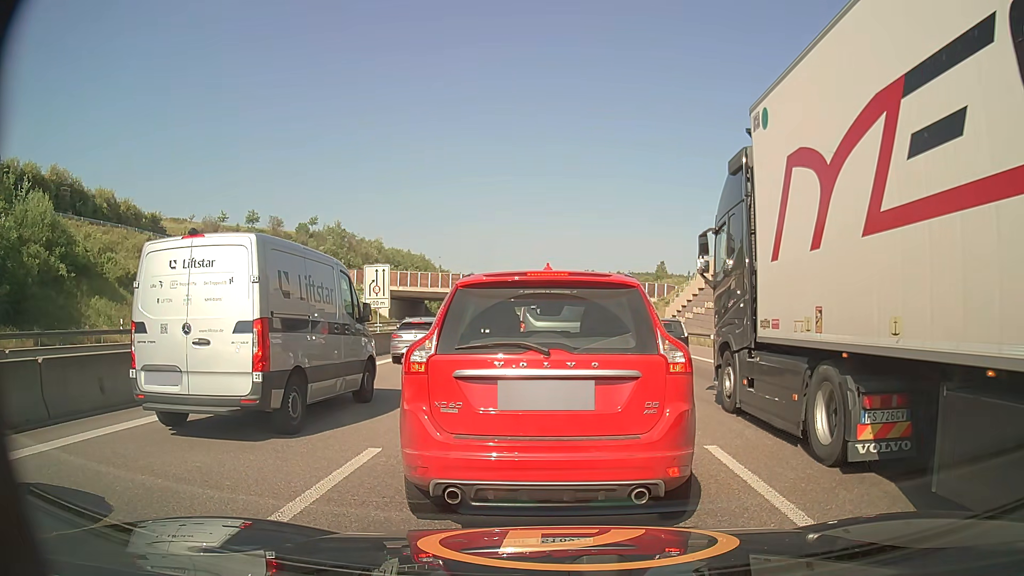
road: motorway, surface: asphalt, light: Day
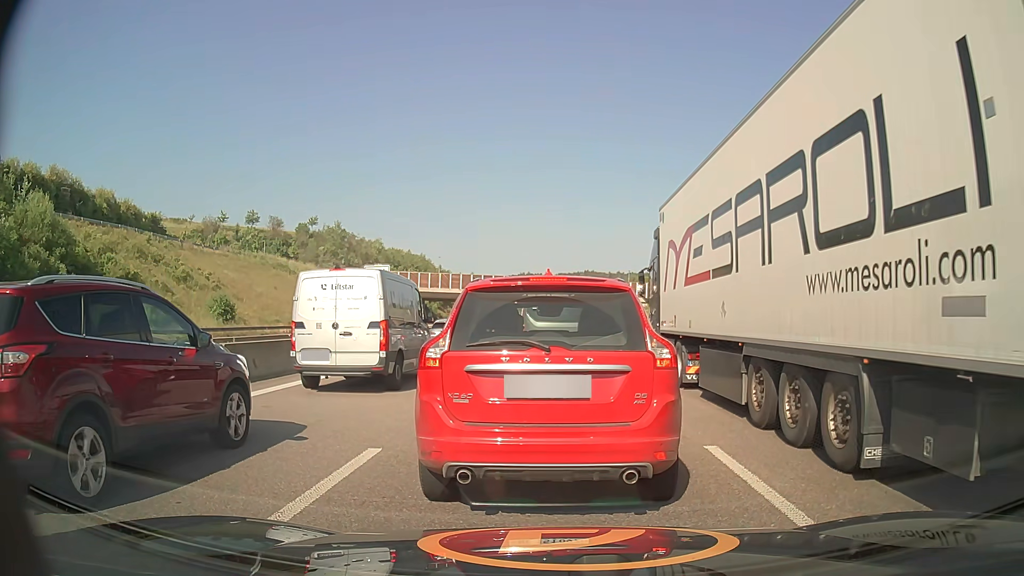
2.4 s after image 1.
(0.0, 0.0) m; 0°
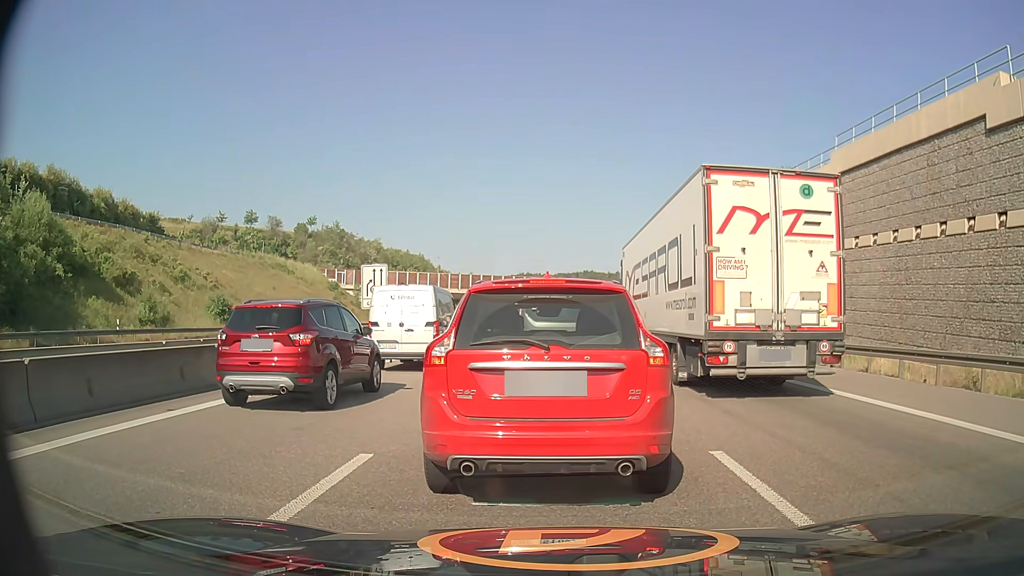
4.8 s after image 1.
(0.0, +0.2) m; 0°
